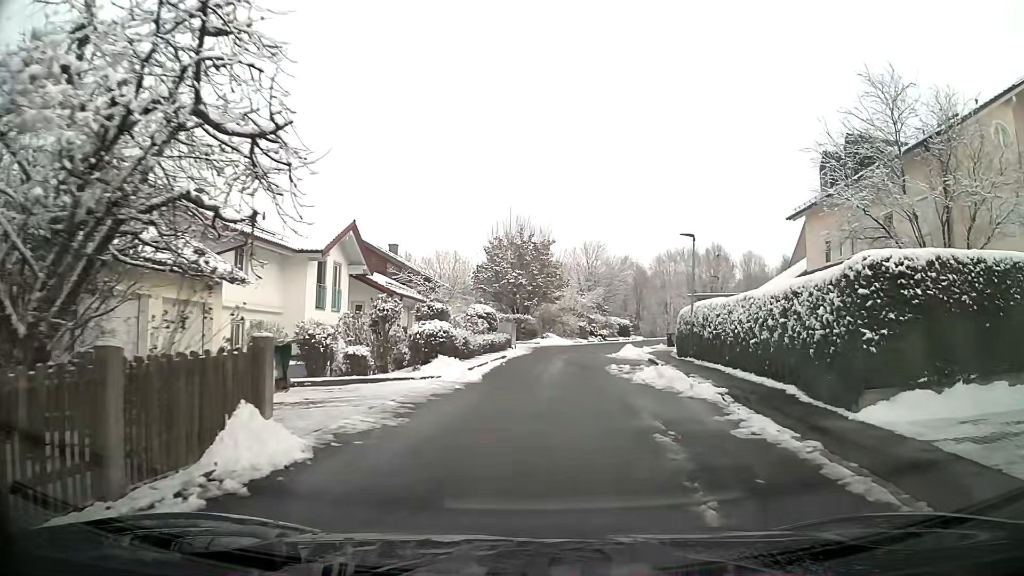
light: Day
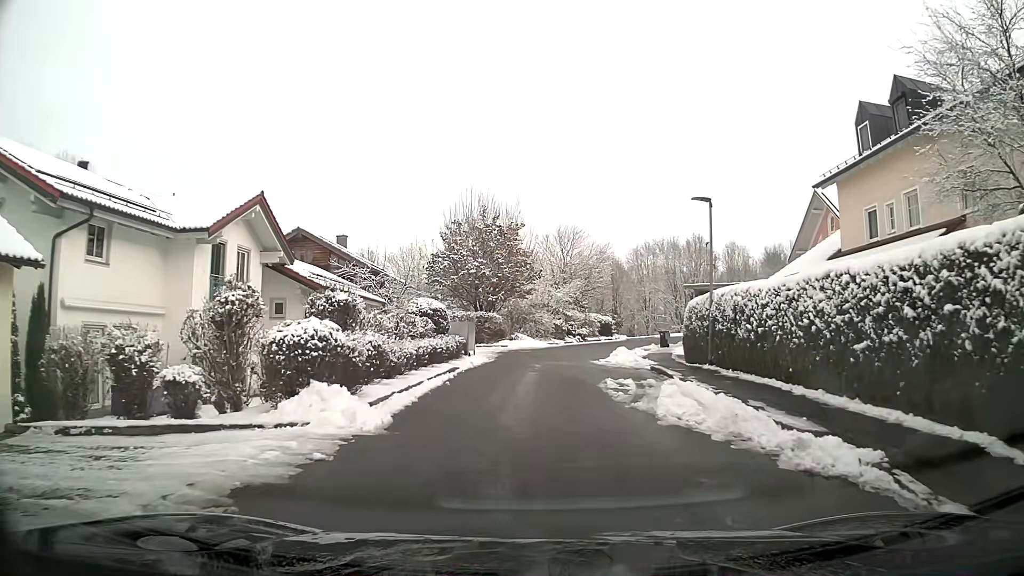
(+0.1, +7.4) m; +2°
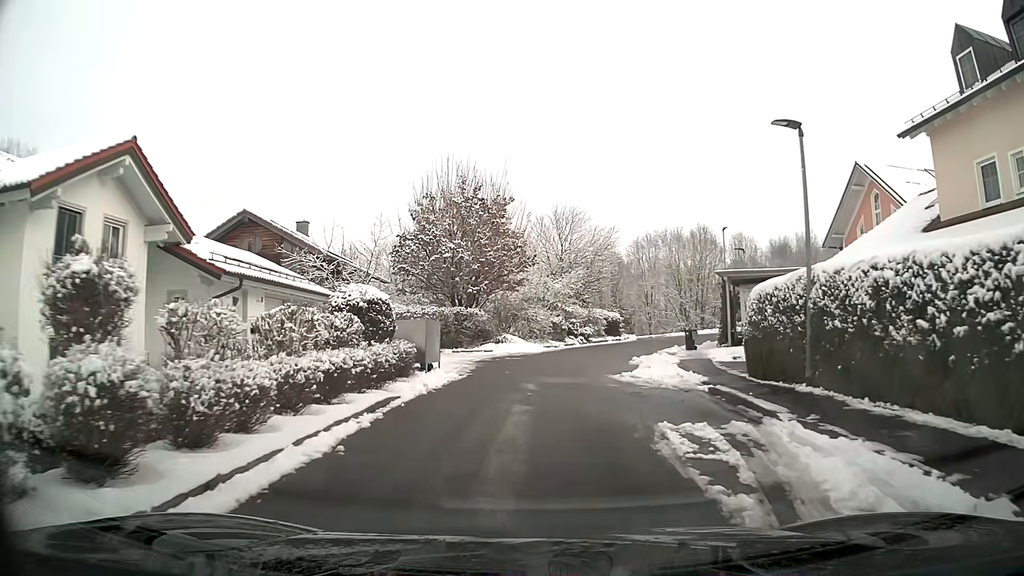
(+0.1, +7.9) m; +1°
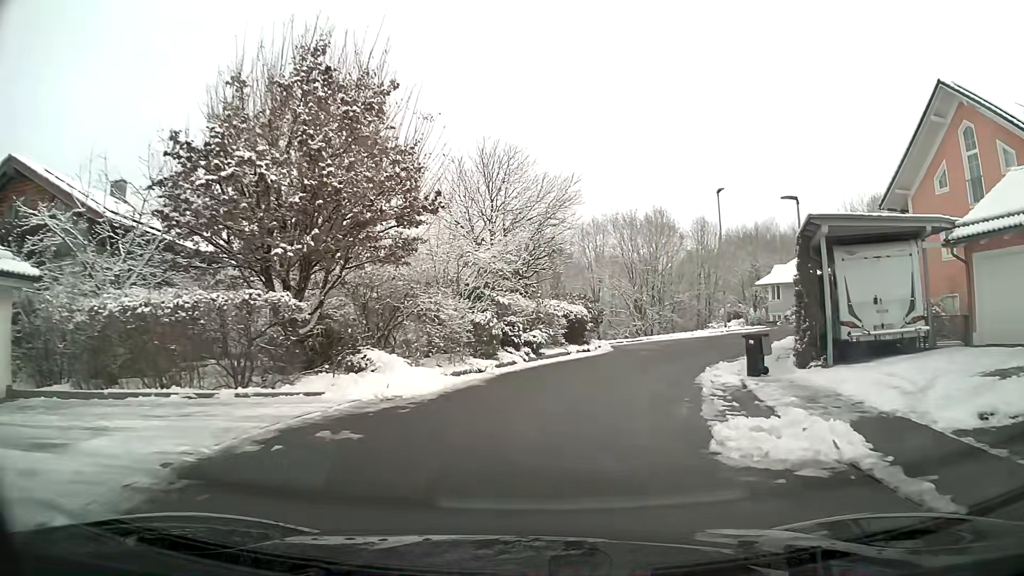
(+0.6, +15.9) m; +6°
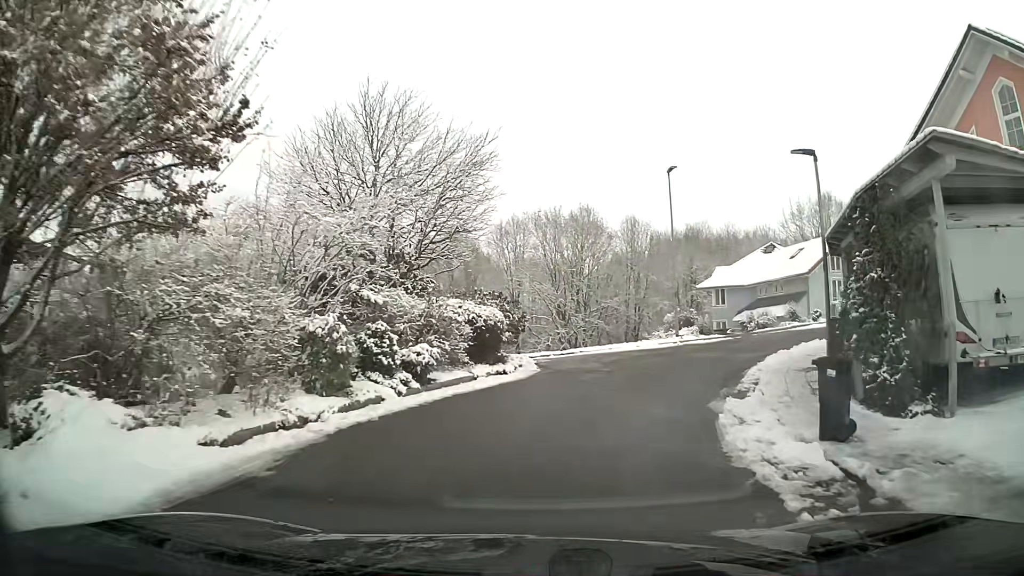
(+0.5, +7.7) m; +8°
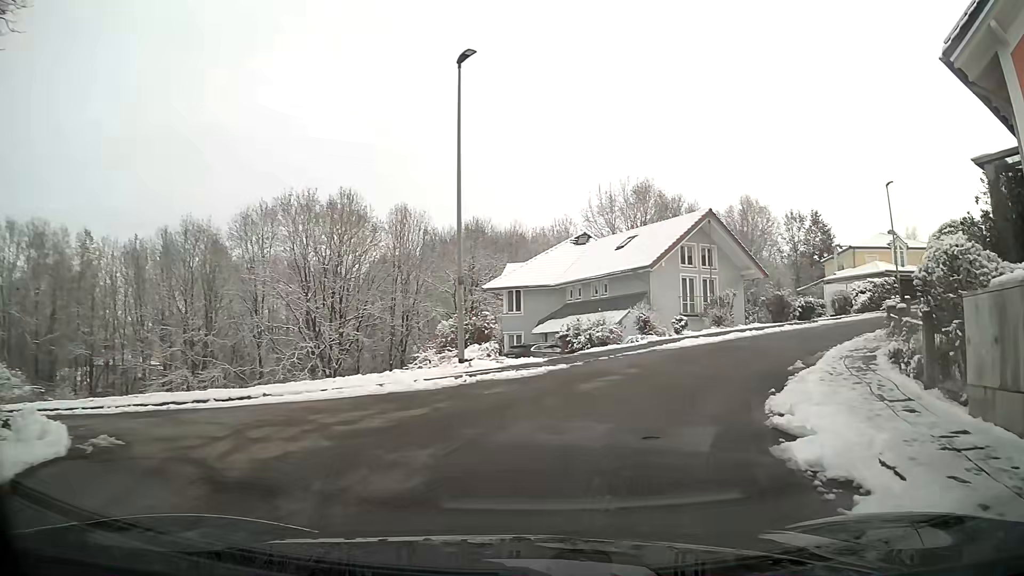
(+2.4, +15.0) m; +20°
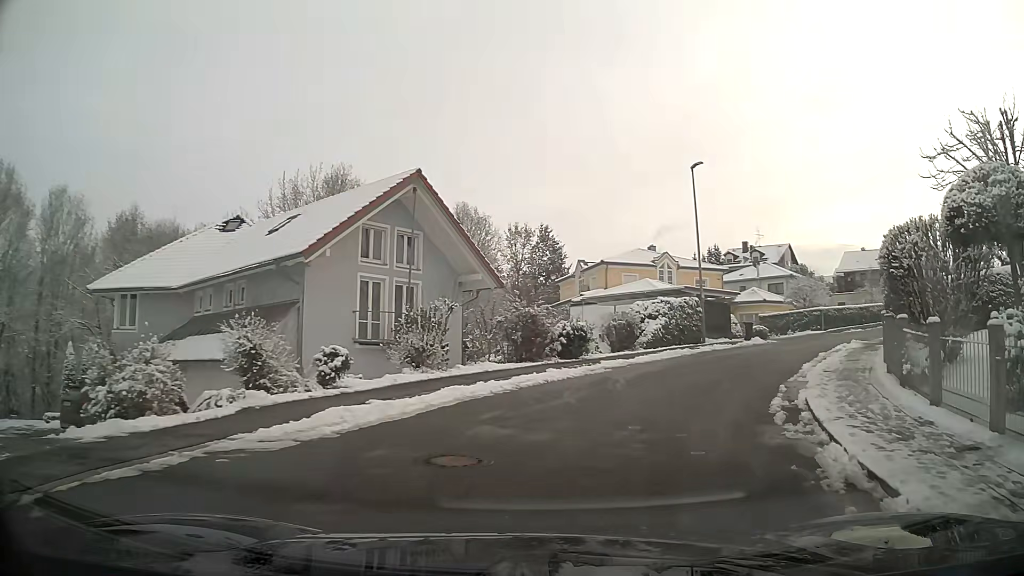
(+3.3, +14.4) m; +26°
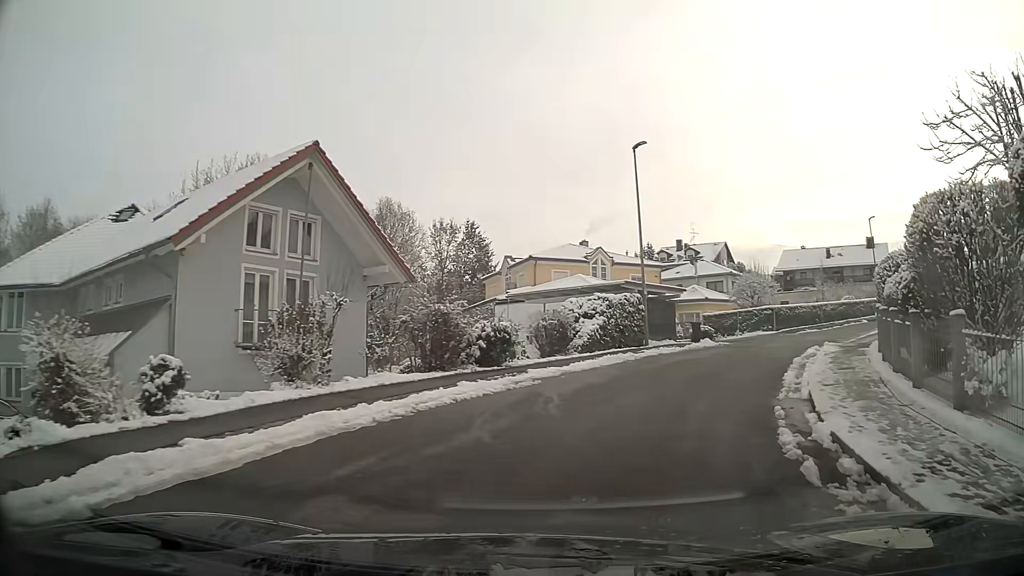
(+0.2, +3.6) m; +6°
(+1, +10) (+5, +19) (+11, +27) (+18, +35) (+25, +42) (+32, +49) (+39, +56) (+46, +63) (+53, +70) (+60, +77) m
